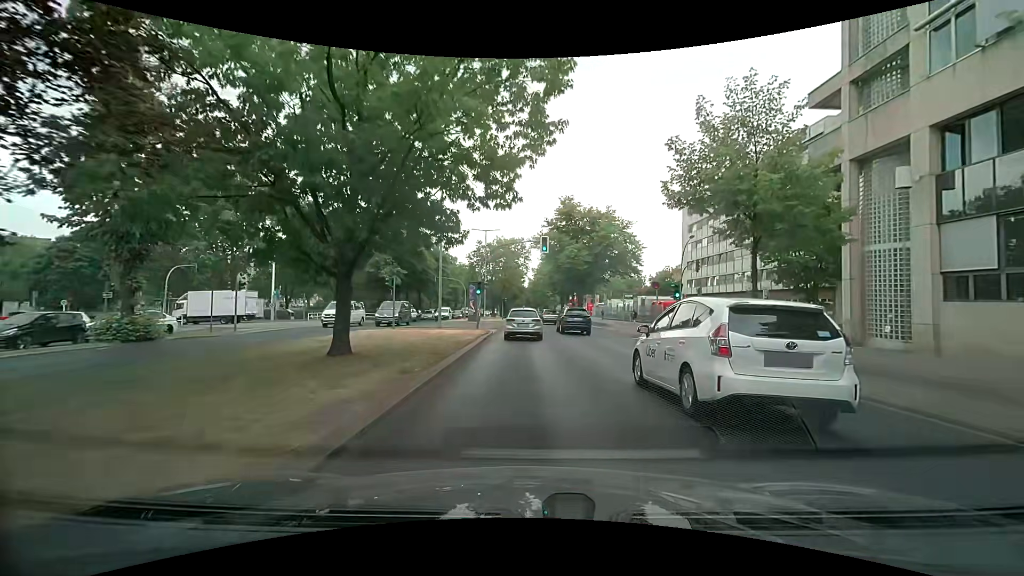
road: primary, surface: asphalt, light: Day
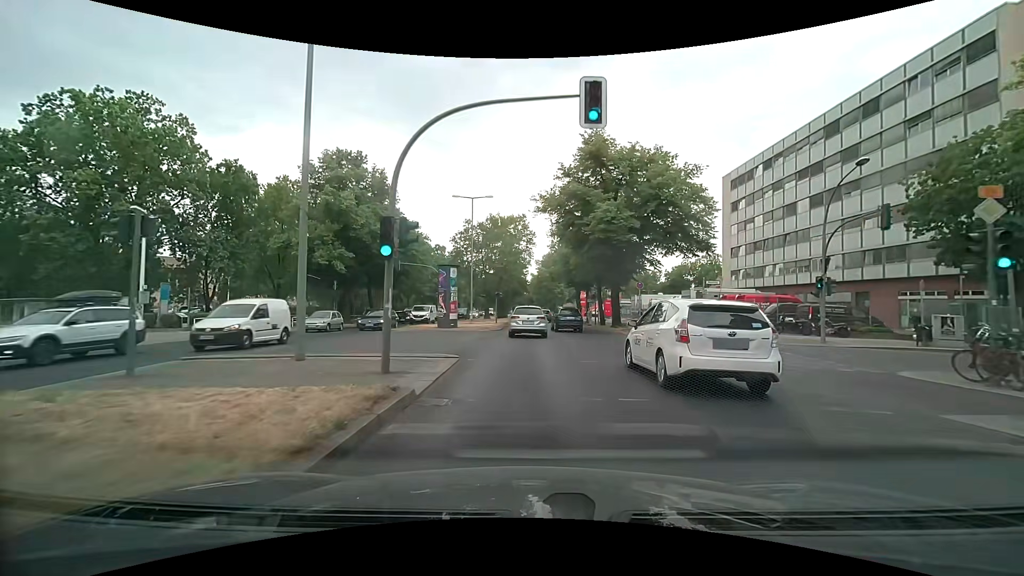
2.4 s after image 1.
(-0.1, +20.9) m; -1°
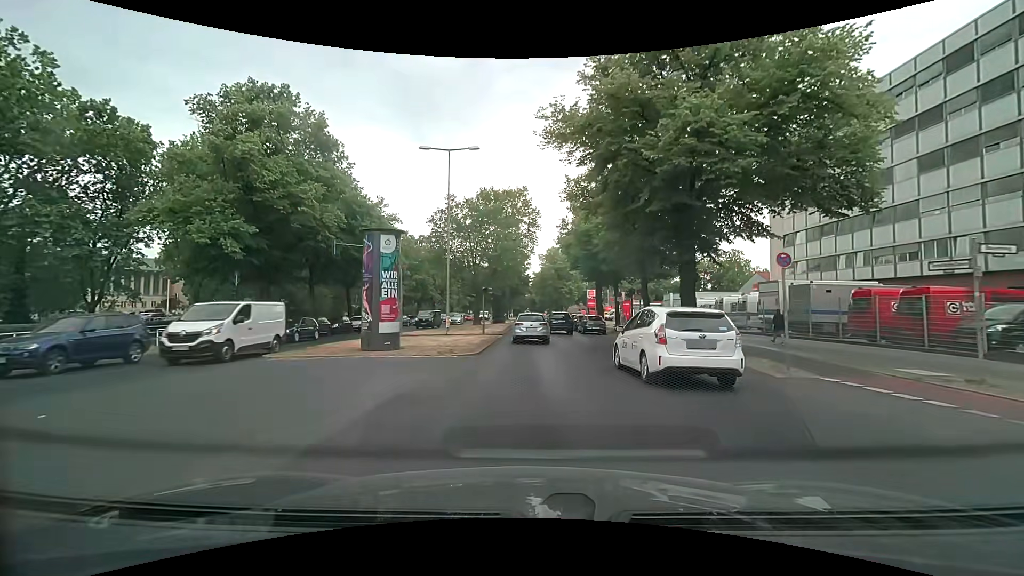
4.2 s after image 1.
(+0.1, +16.1) m; 0°
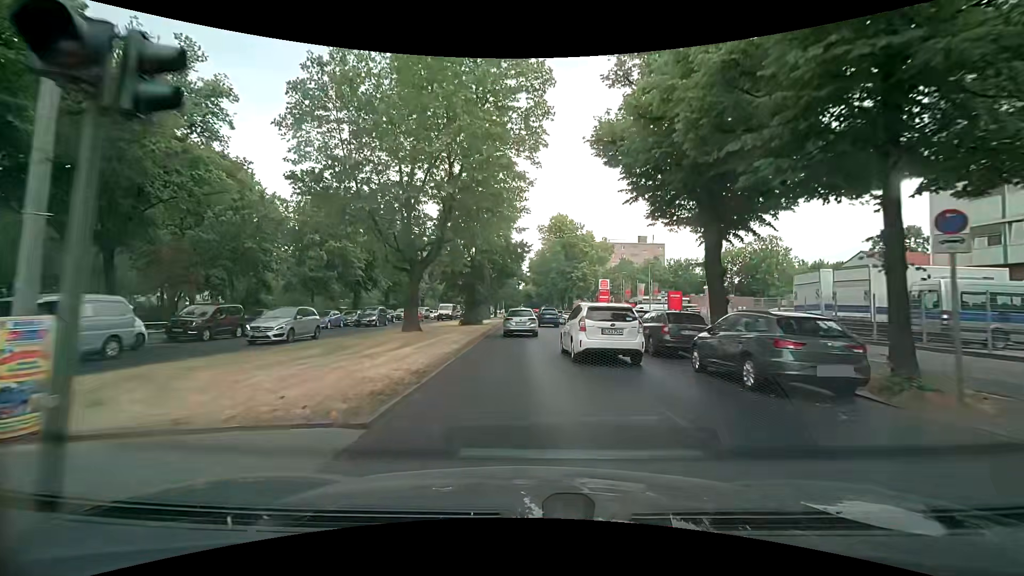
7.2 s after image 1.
(+0.1, +28.7) m; +1°
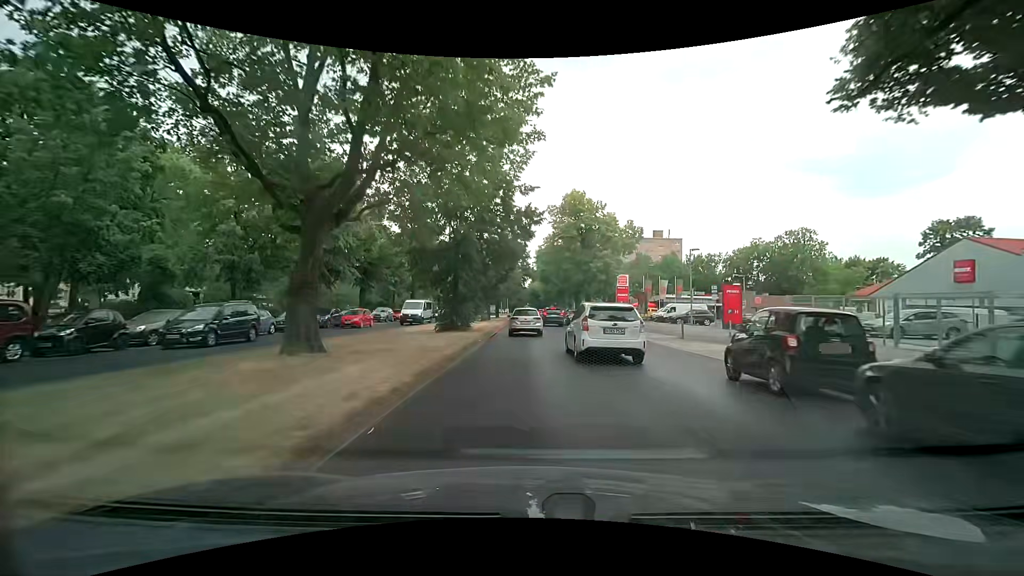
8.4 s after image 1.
(-0.1, +12.5) m; -1°
